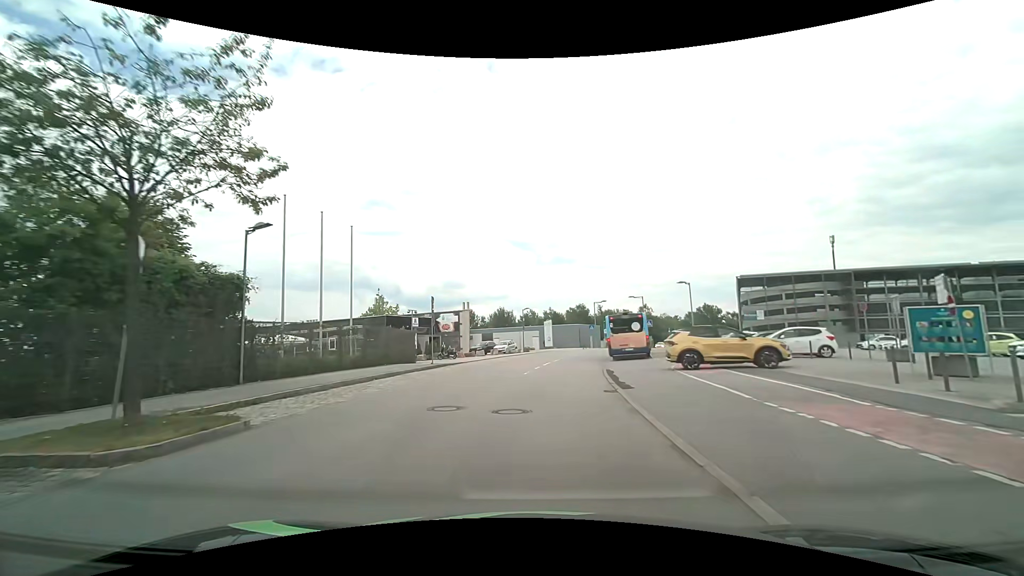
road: residential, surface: asphalt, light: Day
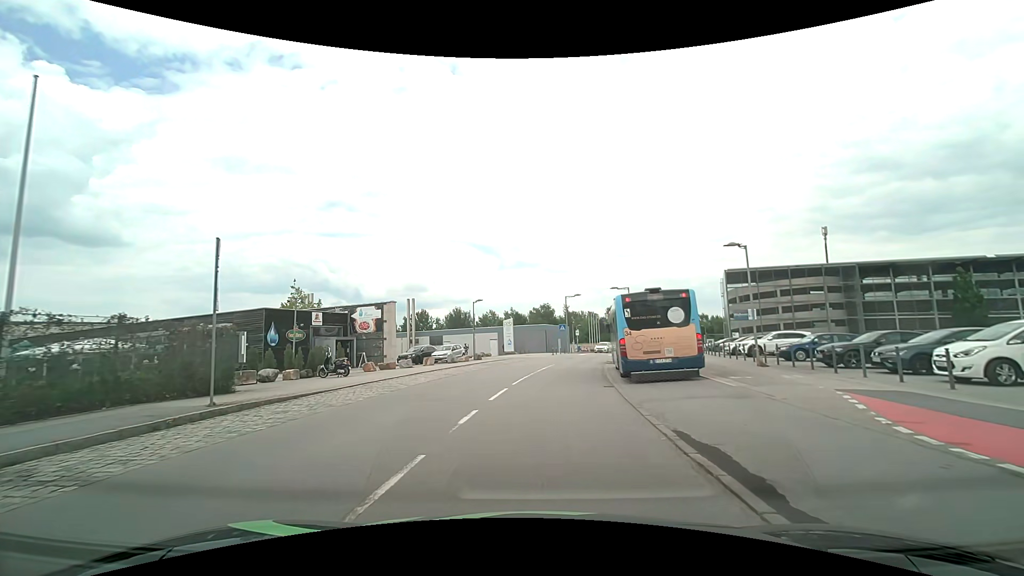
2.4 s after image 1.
(+0.5, +15.5) m; +4°
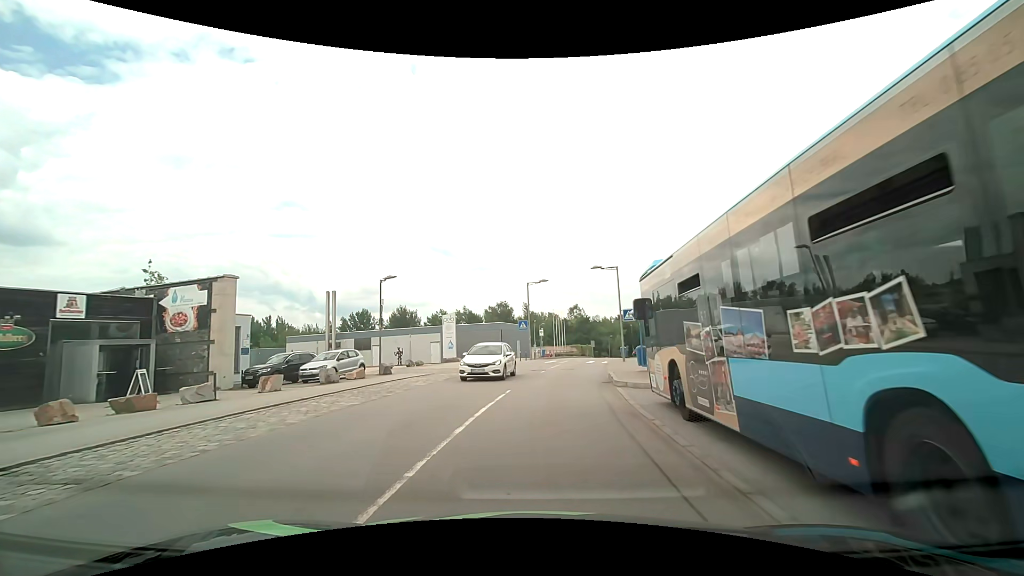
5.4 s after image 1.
(+0.6, +16.5) m; +5°
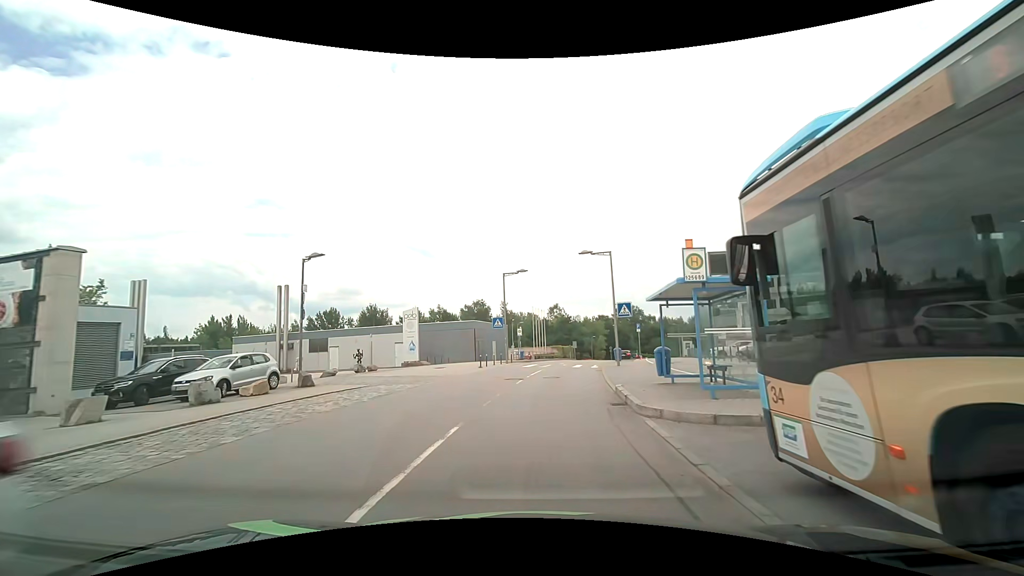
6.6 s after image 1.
(+0.1, +6.6) m; +2°
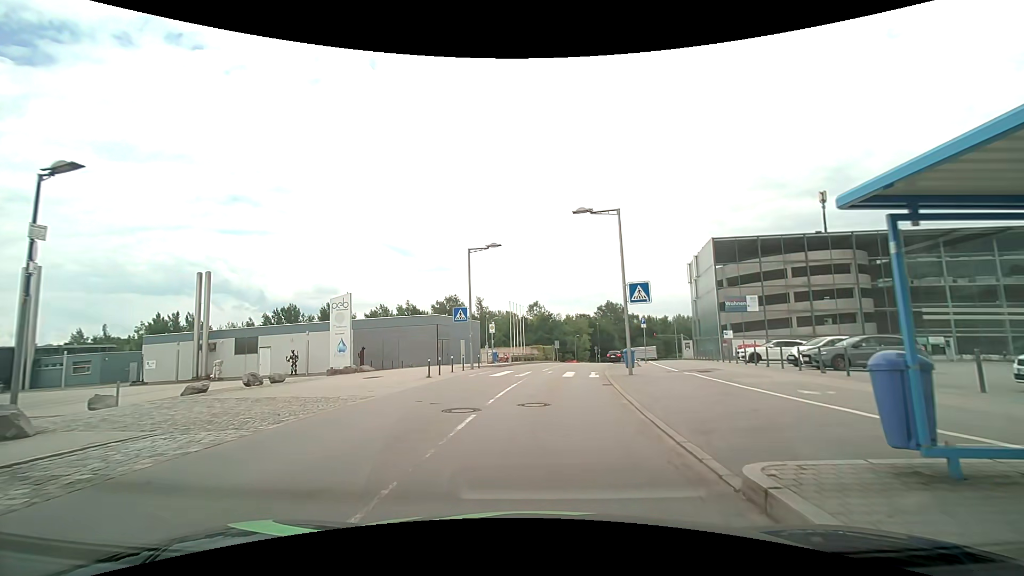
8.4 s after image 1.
(+0.2, +9.9) m; +2°
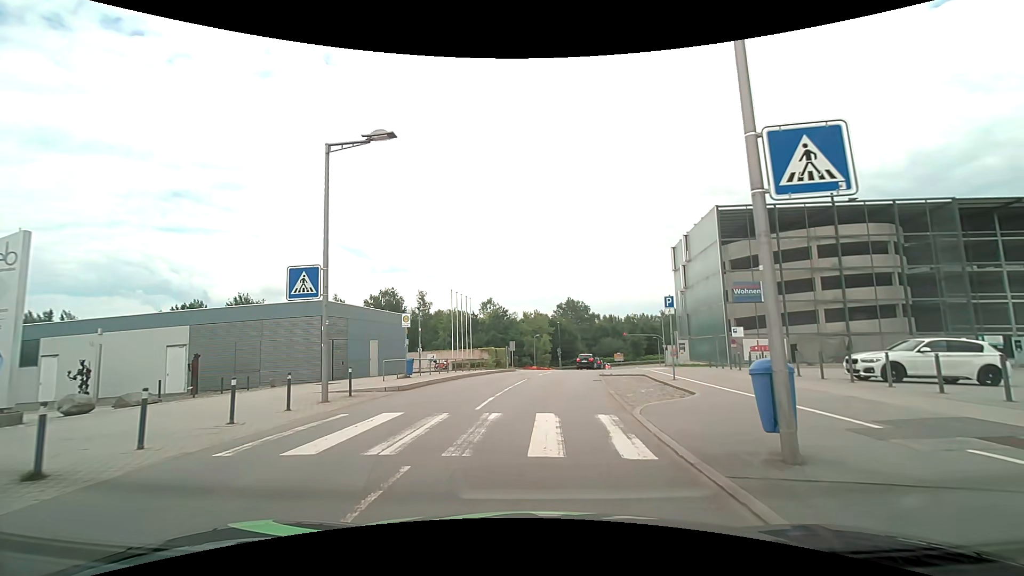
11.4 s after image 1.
(+0.6, +15.5) m; +5°
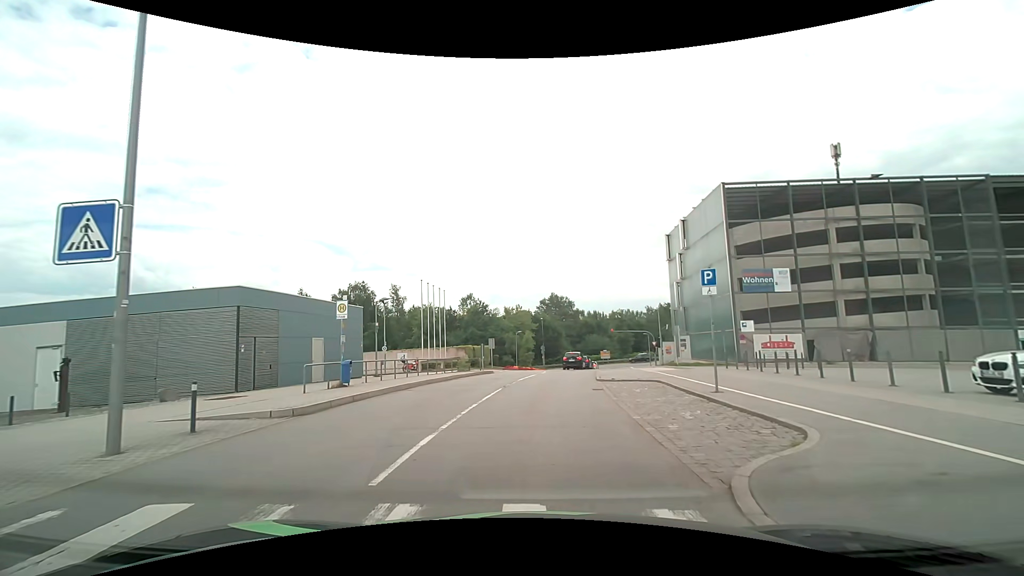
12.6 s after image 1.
(+0.2, +5.9) m; +3°
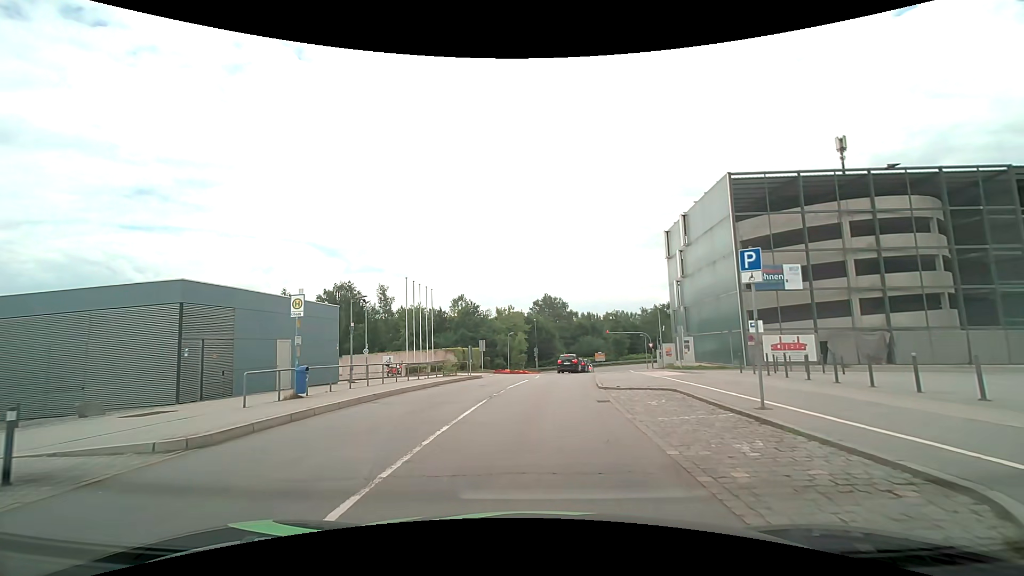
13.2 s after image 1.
(0.0, +2.9) m; +2°
